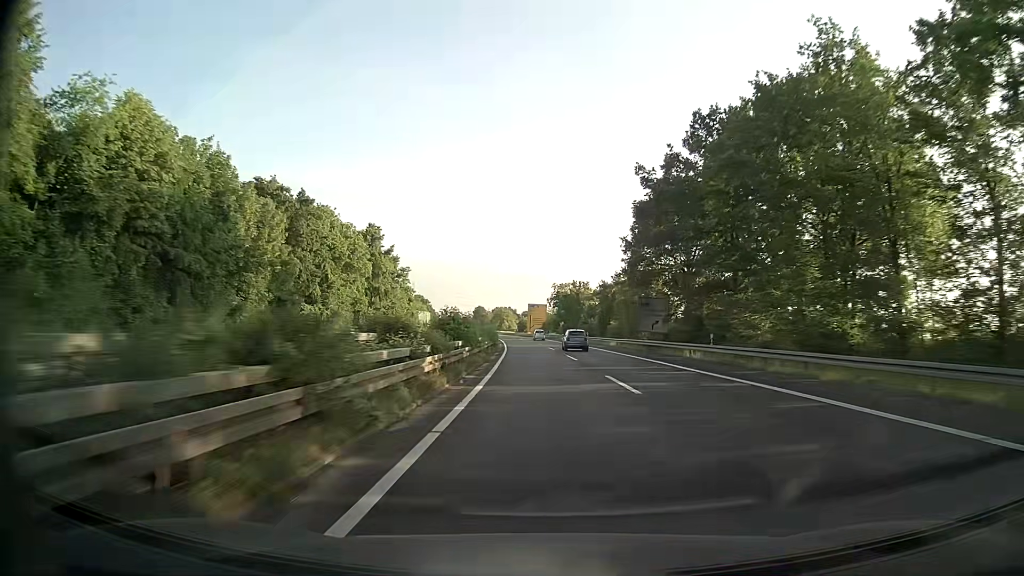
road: trunk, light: Day
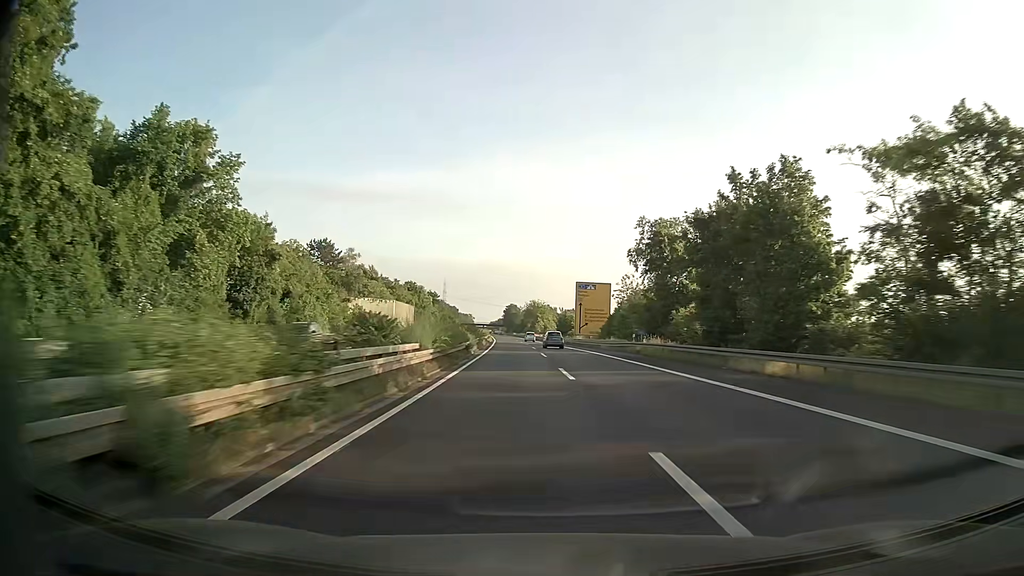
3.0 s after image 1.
(-3.2, +85.2) m; -4°
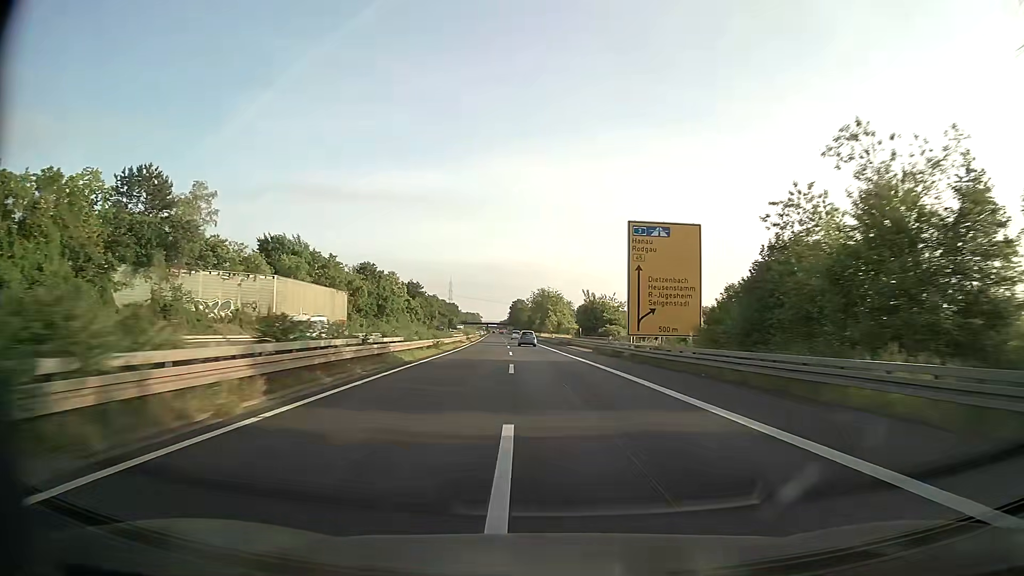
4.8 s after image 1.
(-0.4, +51.8) m; -1°
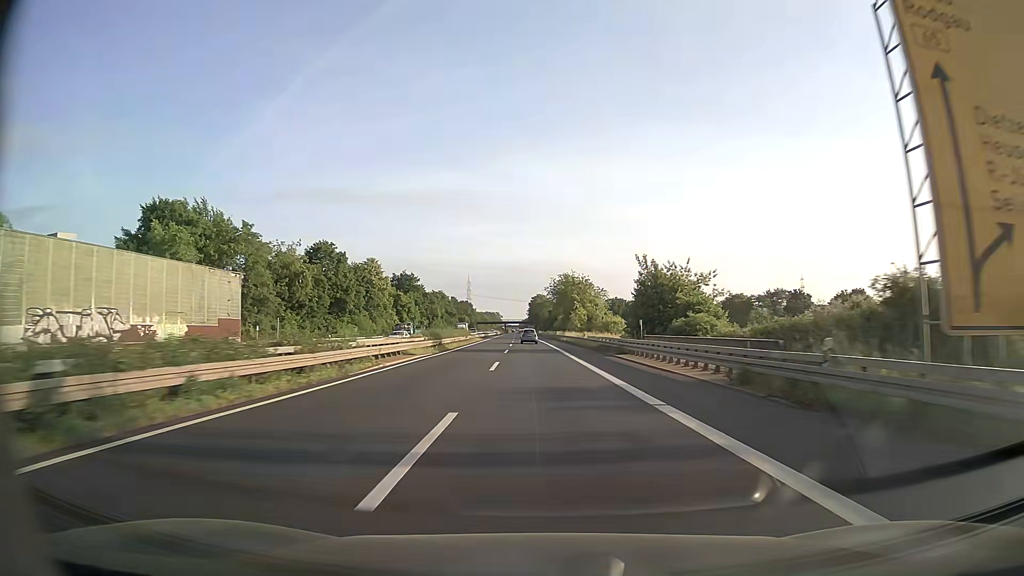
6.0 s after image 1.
(-0.5, +34.7) m; -2°
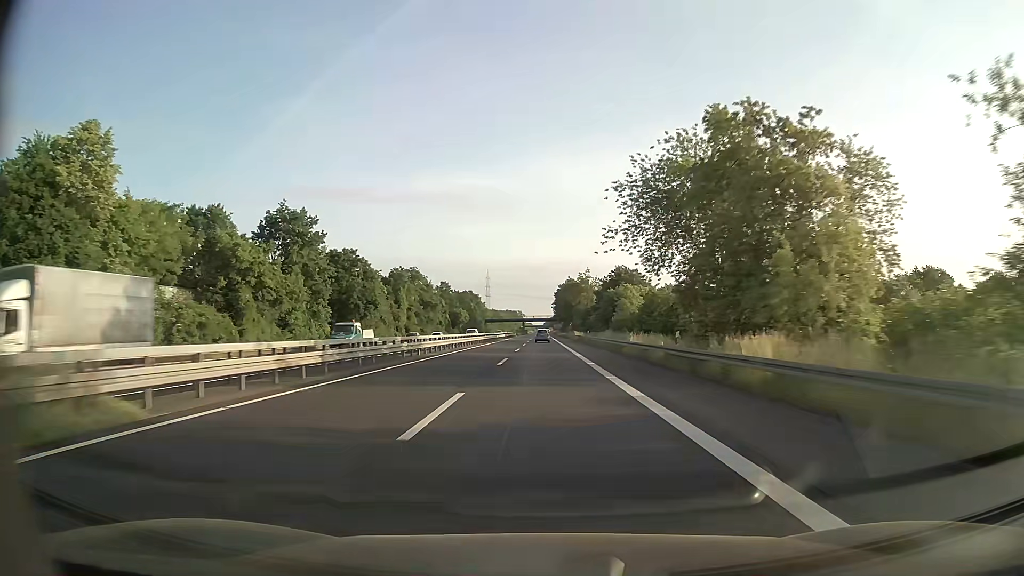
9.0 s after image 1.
(-2.4, +87.1) m; -2°
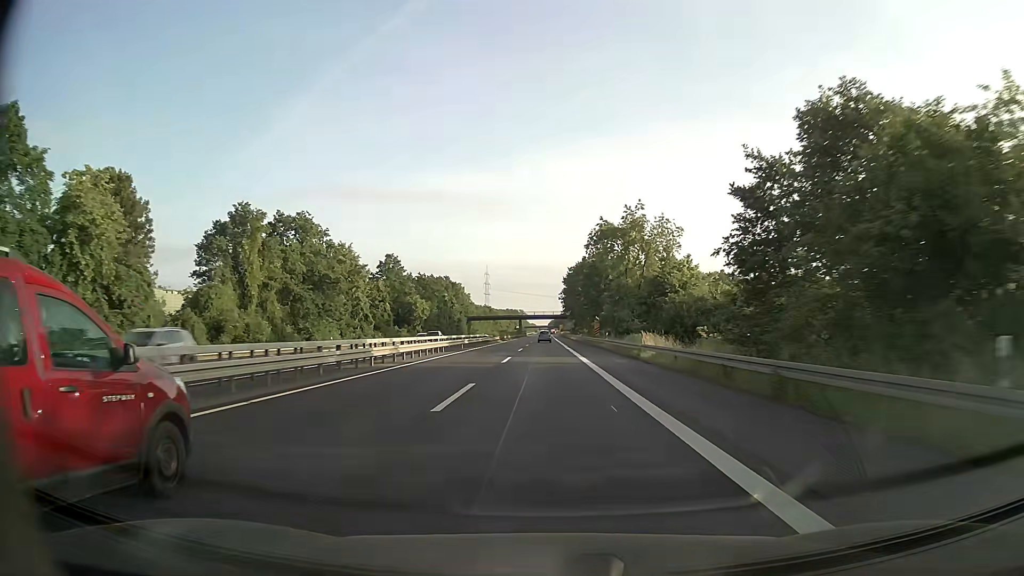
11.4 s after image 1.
(-0.2, +69.0) m; 0°
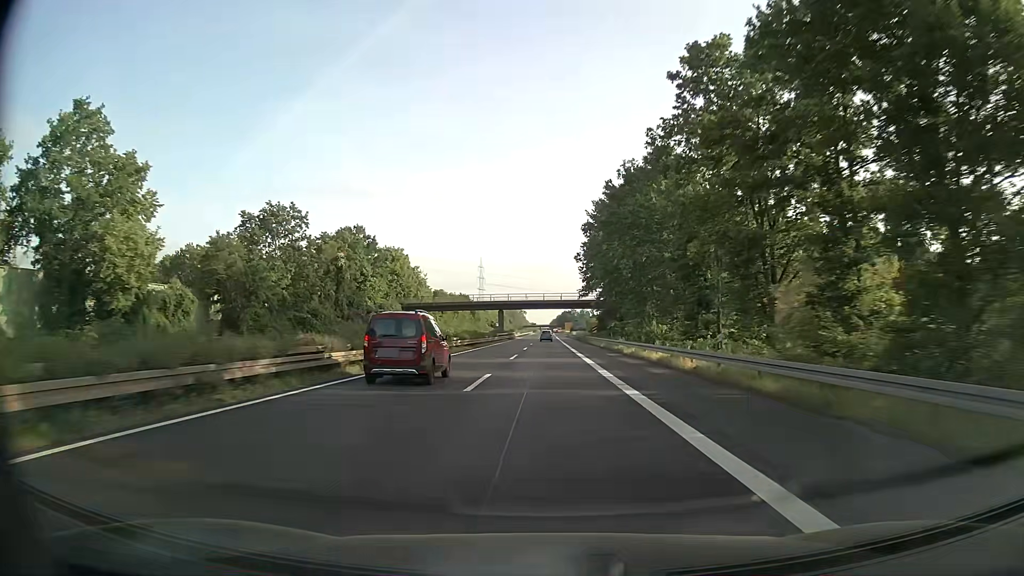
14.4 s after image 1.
(-0.1, +86.2) m; 0°
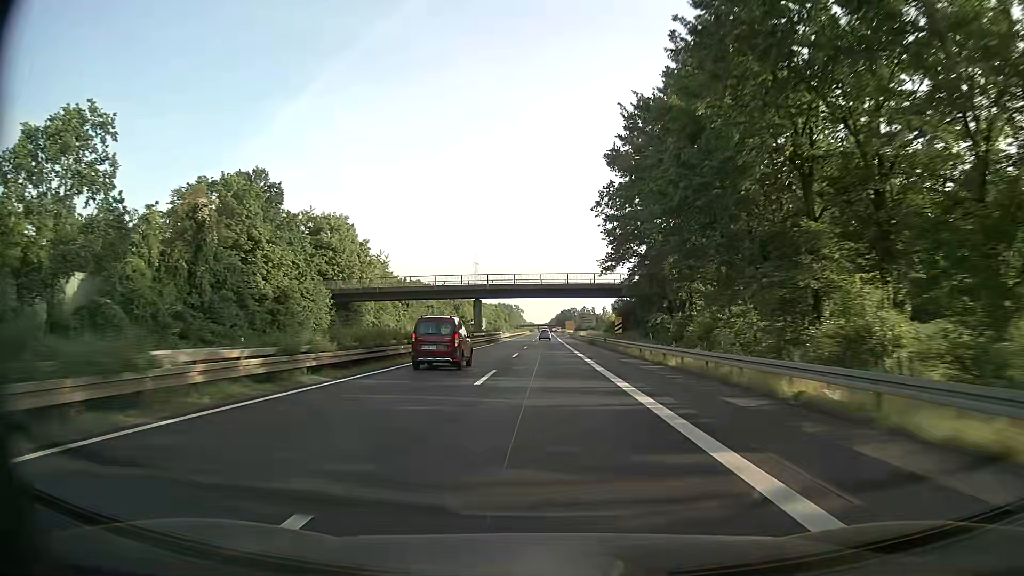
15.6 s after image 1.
(+0.1, +34.5) m; 0°
(0, +10) (0, +20) (0, +30) (0, +40) (0, +50) (0, +60) (0, +70) (0, +80) (0, +90) (+1, +100) m
